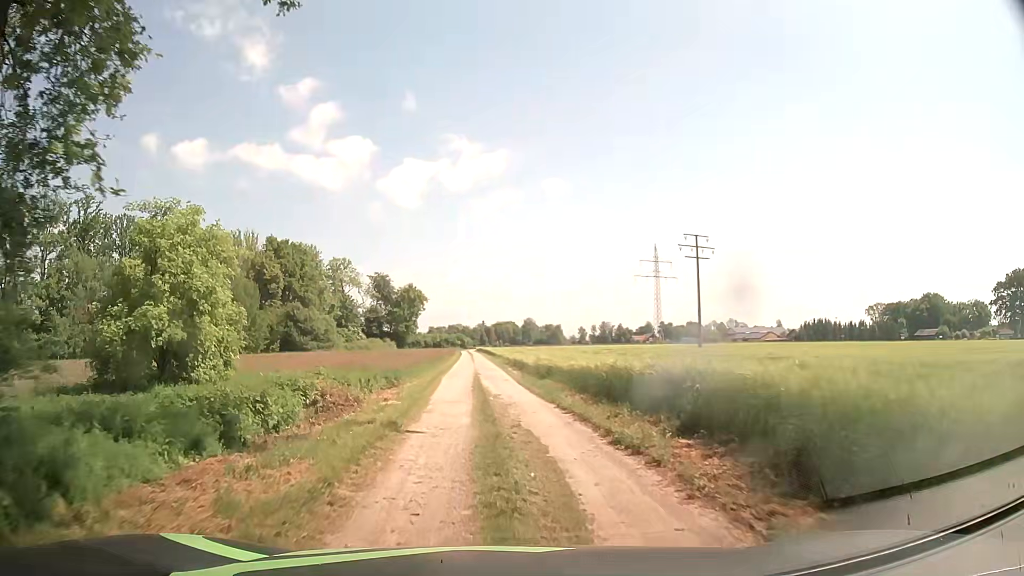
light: Day
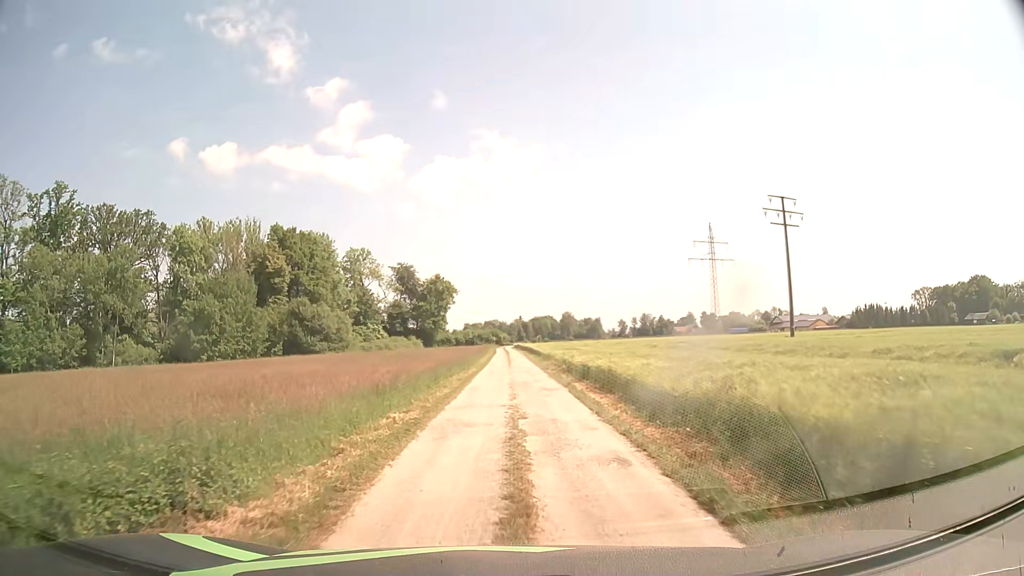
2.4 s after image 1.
(-1.0, +19.6) m; -4°
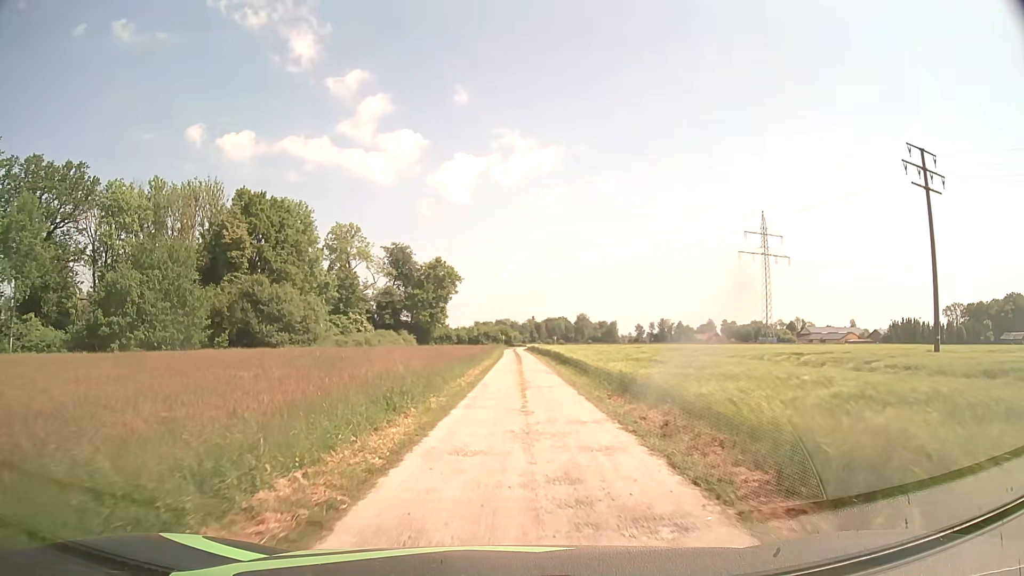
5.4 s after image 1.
(+0.1, +26.5) m; -1°
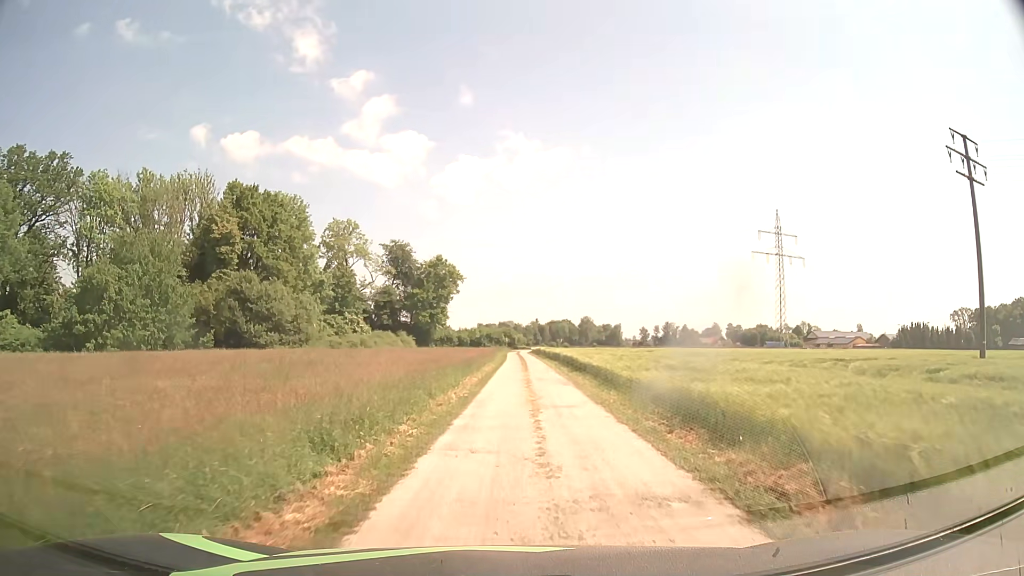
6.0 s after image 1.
(0.0, +5.6) m; -1°
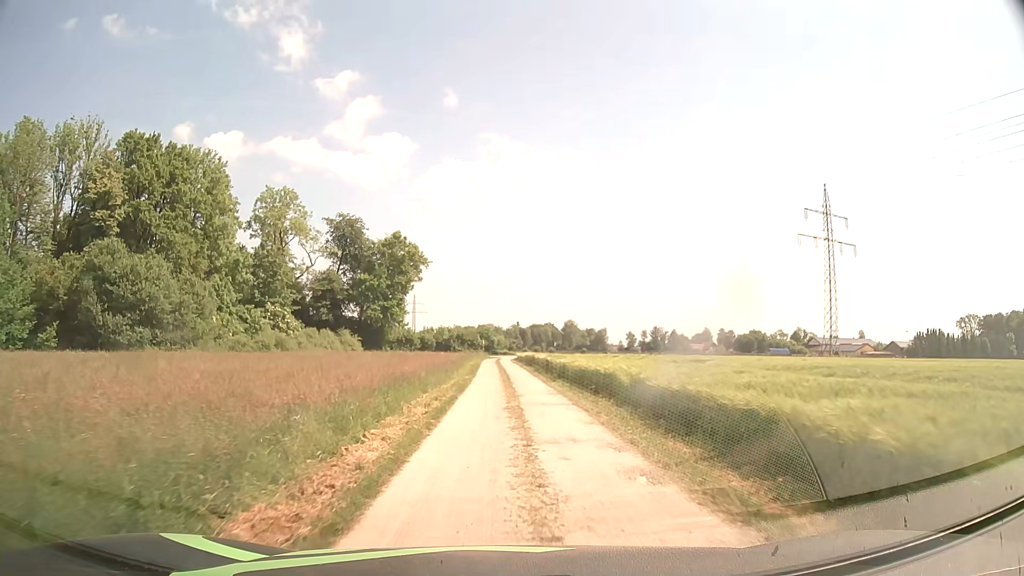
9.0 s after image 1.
(+0.9, +29.1) m; +2°
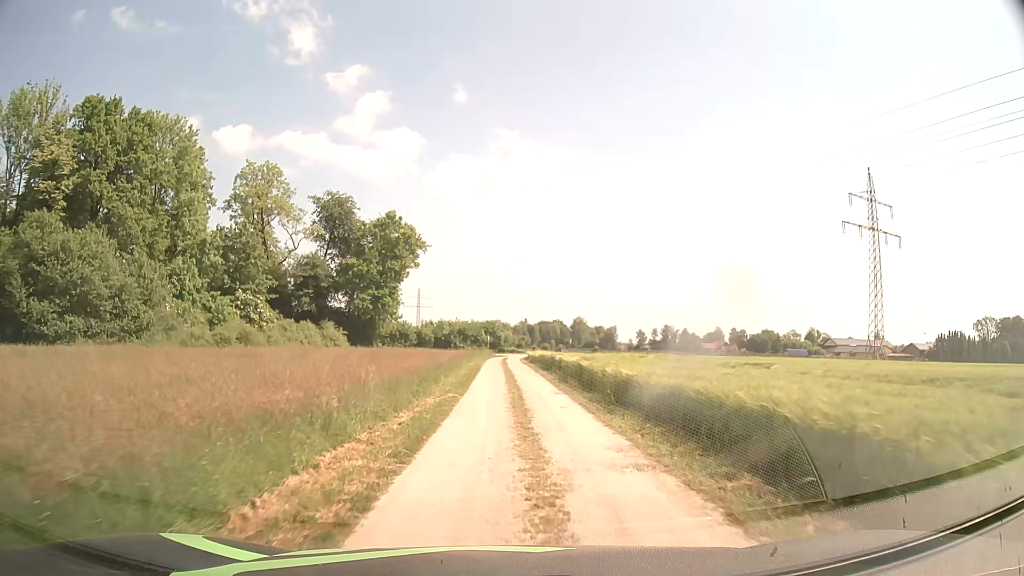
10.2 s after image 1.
(0.0, +11.9) m; 0°
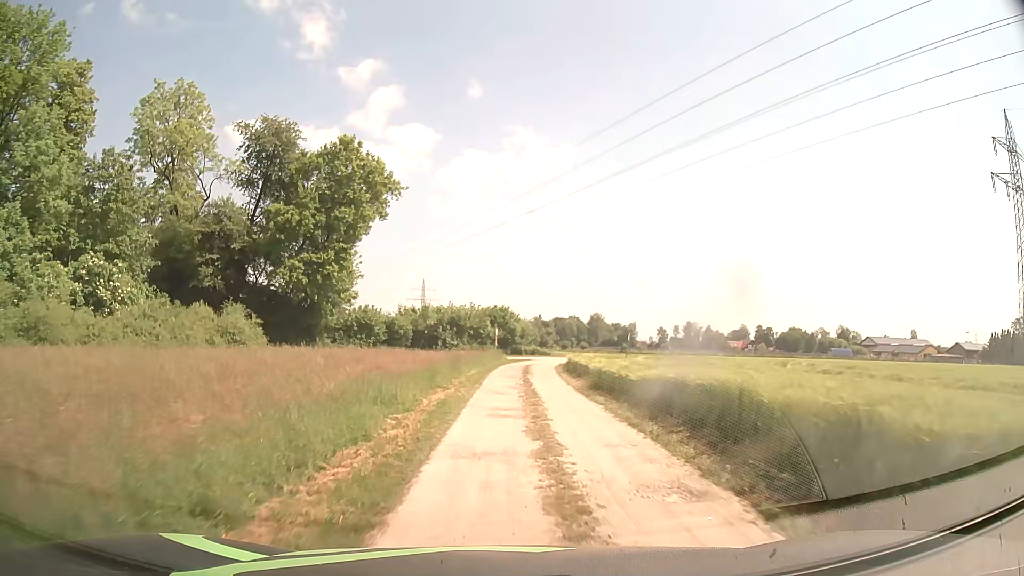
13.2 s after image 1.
(-0.4, +30.5) m; 0°
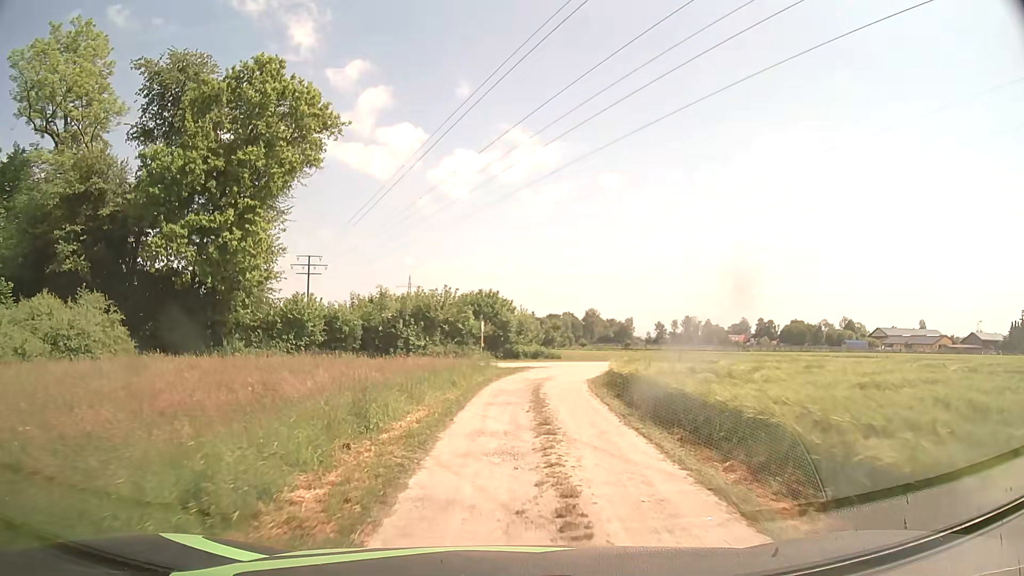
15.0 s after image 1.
(-0.4, +17.2) m; -2°
(0, +10) (+1, +20) (+3, +30) (+10, +36) (+20, +35) (+30, +33) (+39, +30) (+49, +27) (+59, +25) (+68, +23) m
